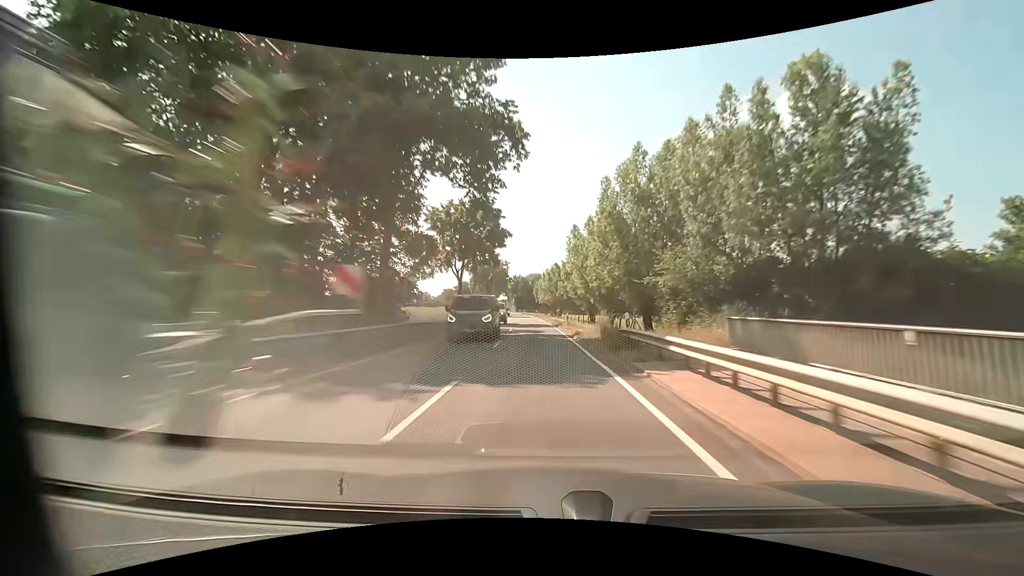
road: tertiary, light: Day
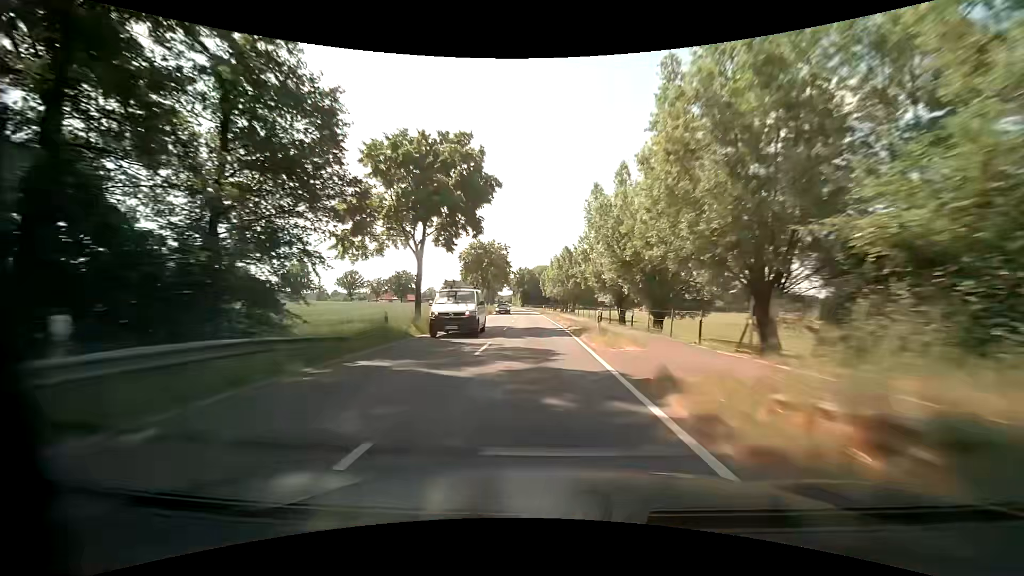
(-0.1, +16.8) m; -1°
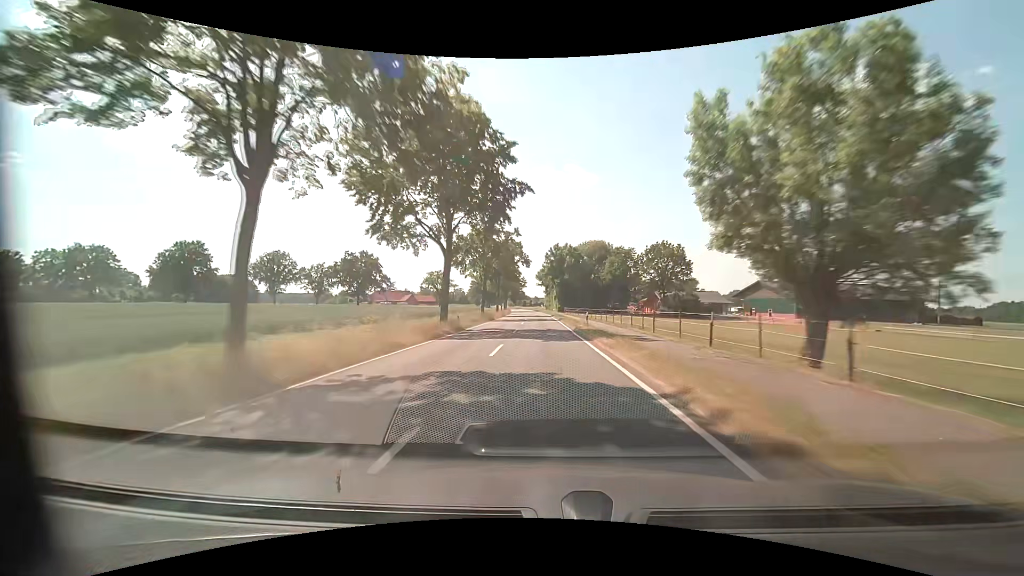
(-4.1, +83.7) m; -5°
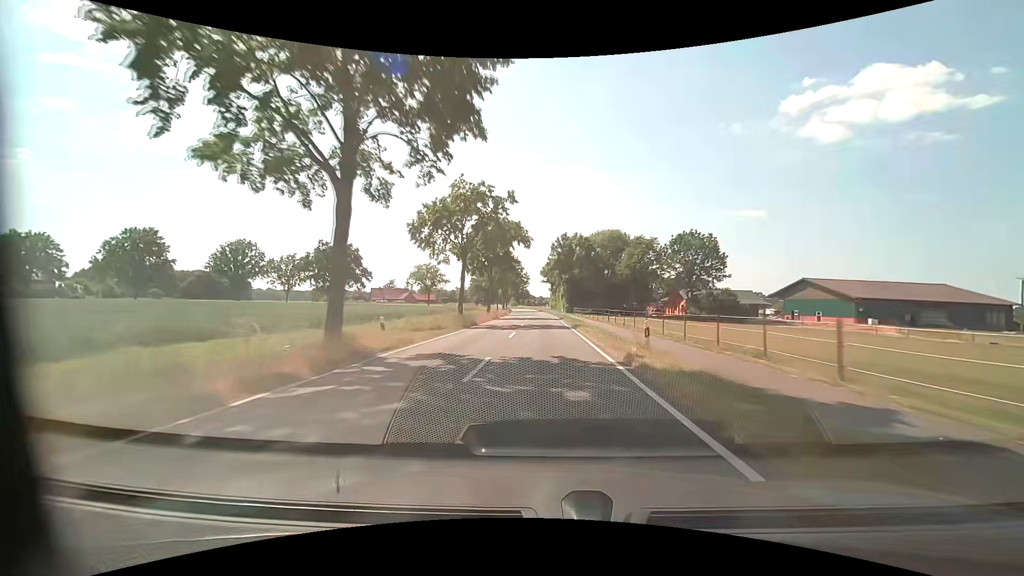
(-0.1, +16.8) m; -1°
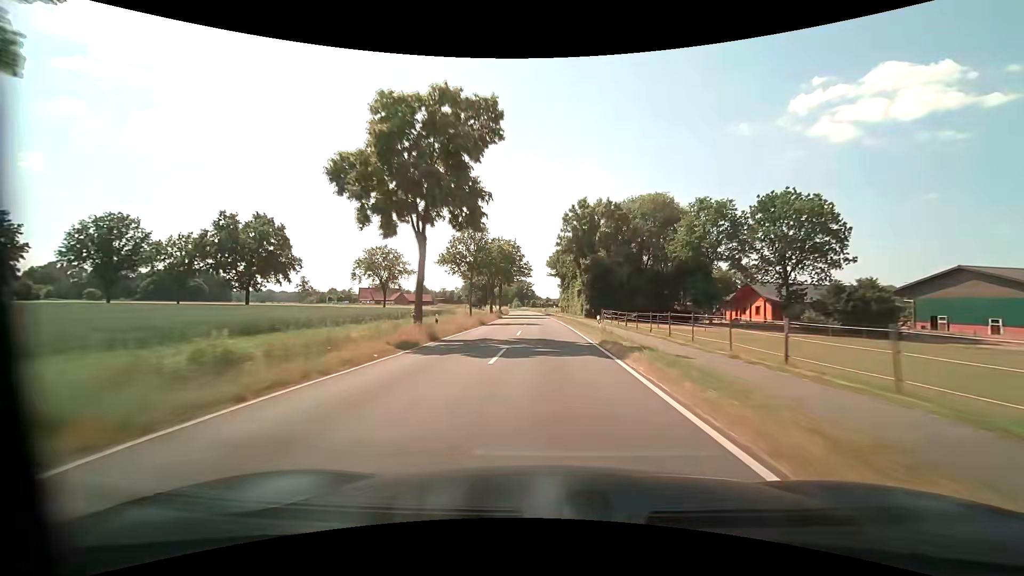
(-0.1, +33.5) m; 0°
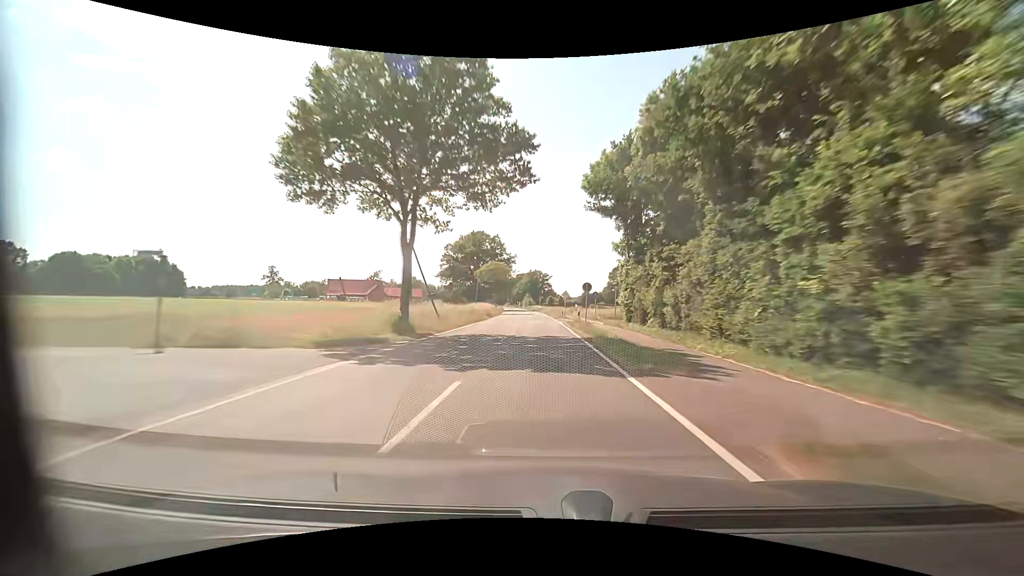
(-1.2, +67.2) m; -2°
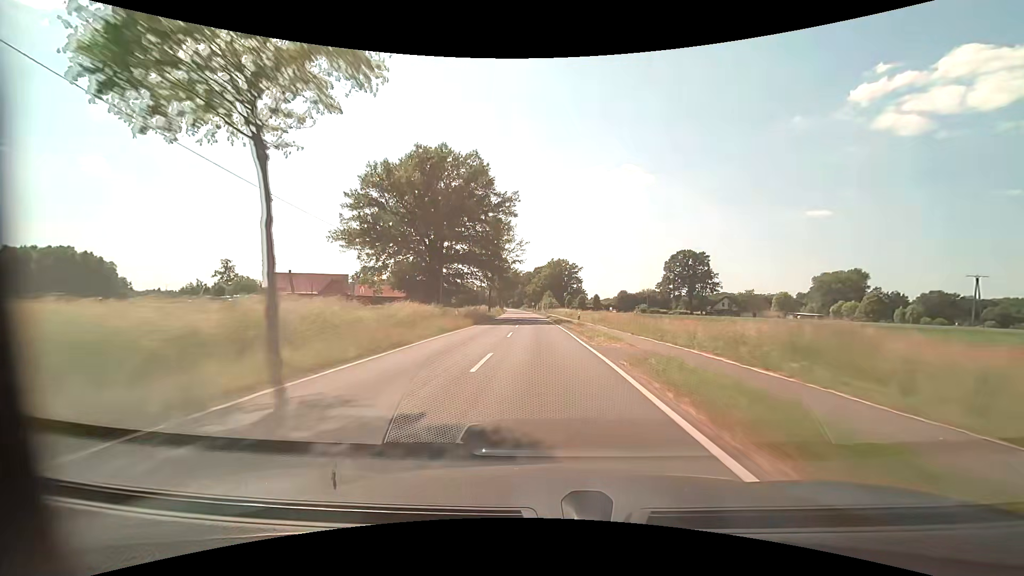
(-1.6, +67.2) m; -3°
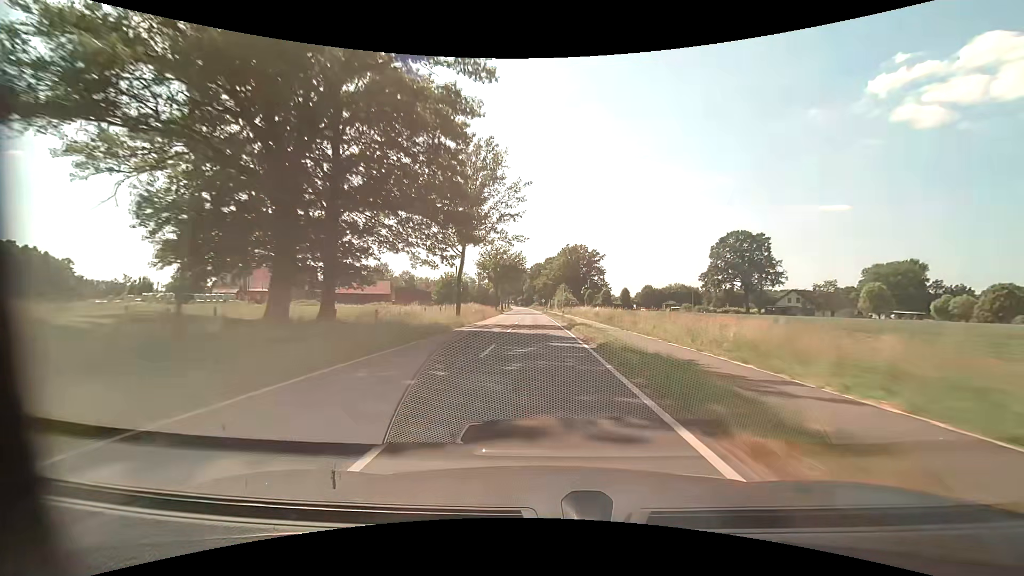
(-0.4, +33.6) m; -1°
(0, +10) (0, +20) (0, +30) (-1, +40) (-1, +50) (-1, +60) (-2, +70) (-2, +80) (-3, +90) (-3, +100) m
